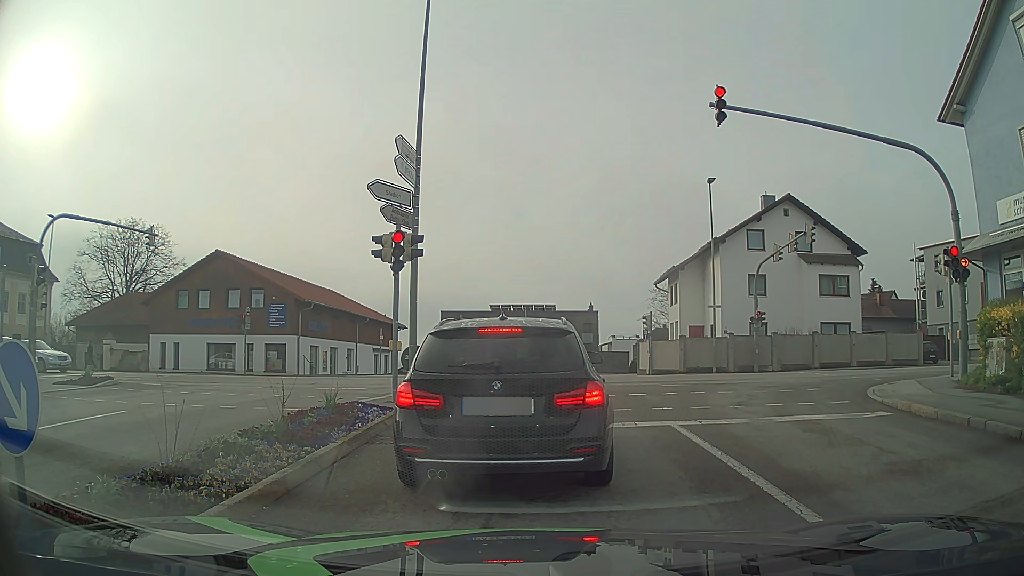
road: tertiary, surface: asphalt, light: Day
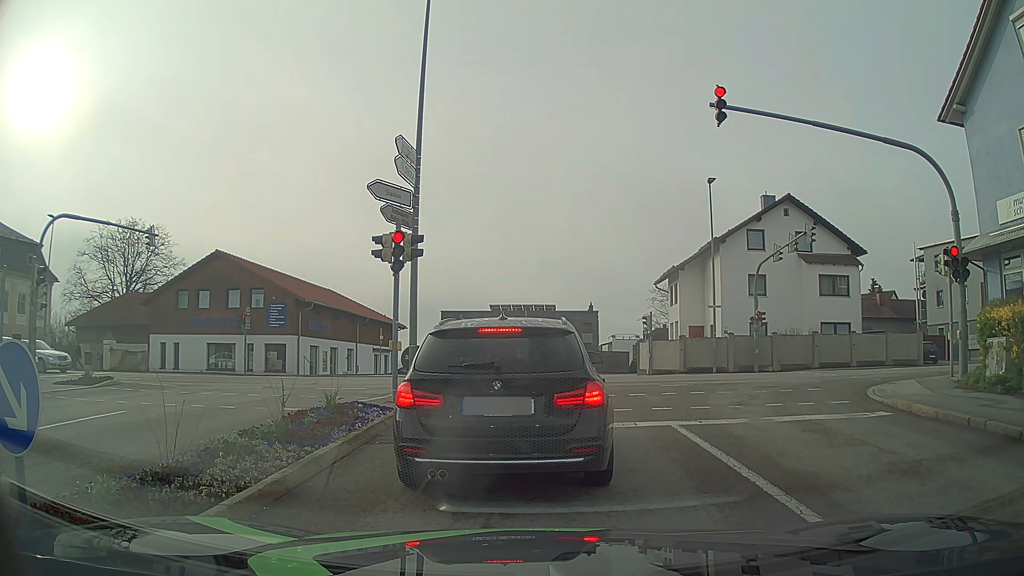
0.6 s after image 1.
(0.0, 0.0) m; 0°
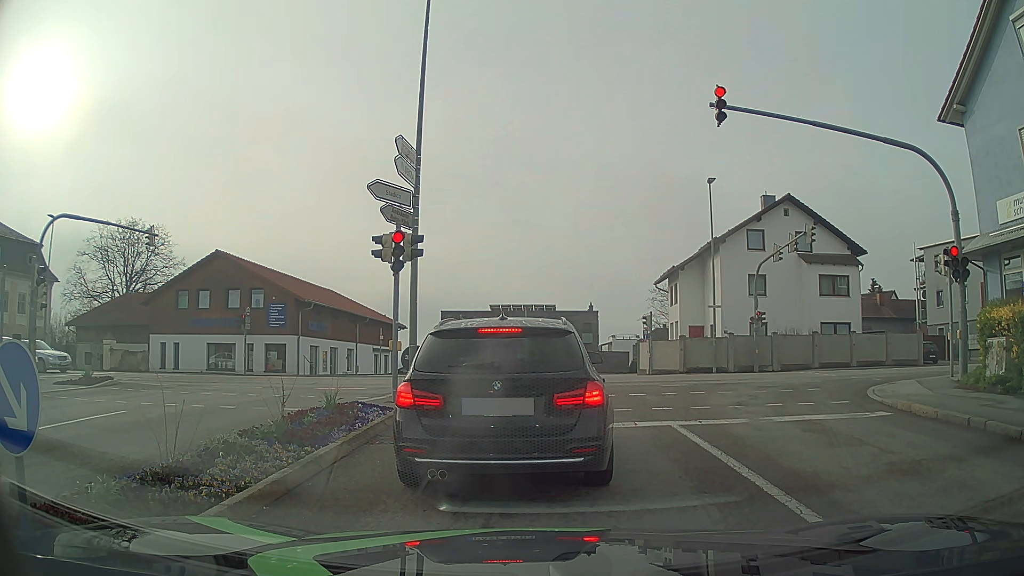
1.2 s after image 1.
(0.0, 0.0) m; 0°
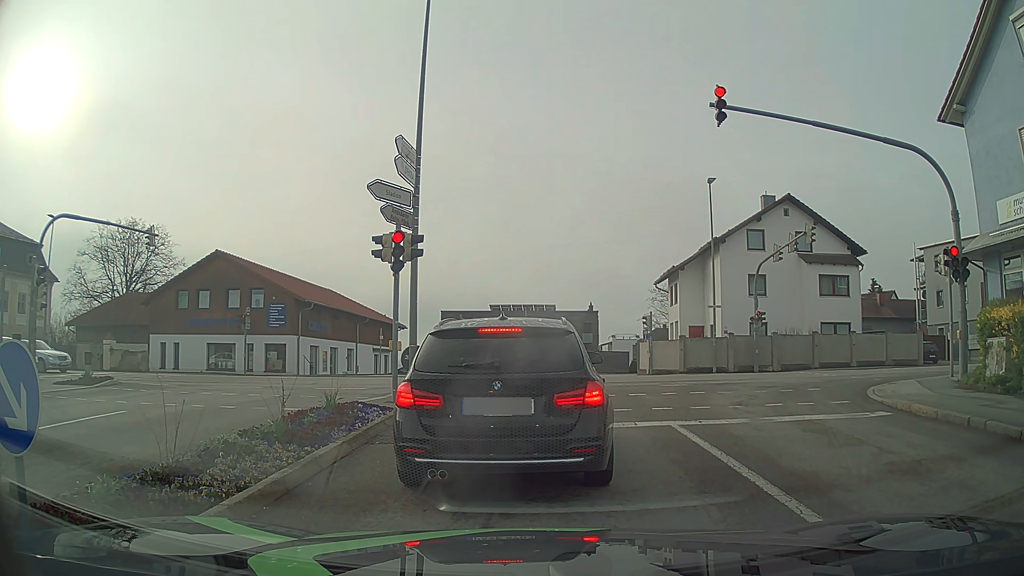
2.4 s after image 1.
(0.0, 0.0) m; 0°
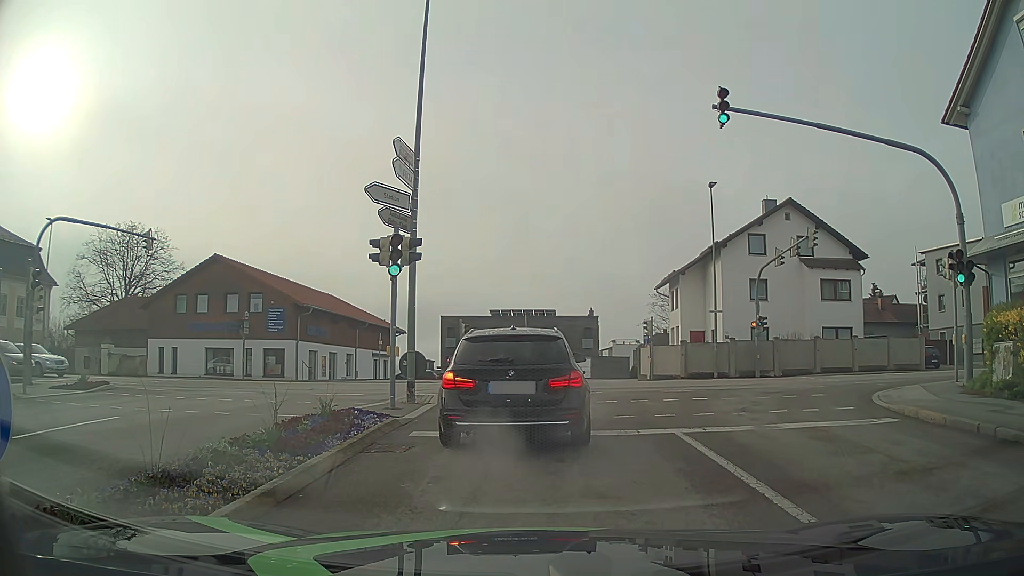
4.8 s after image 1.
(0.0, +0.3) m; 0°
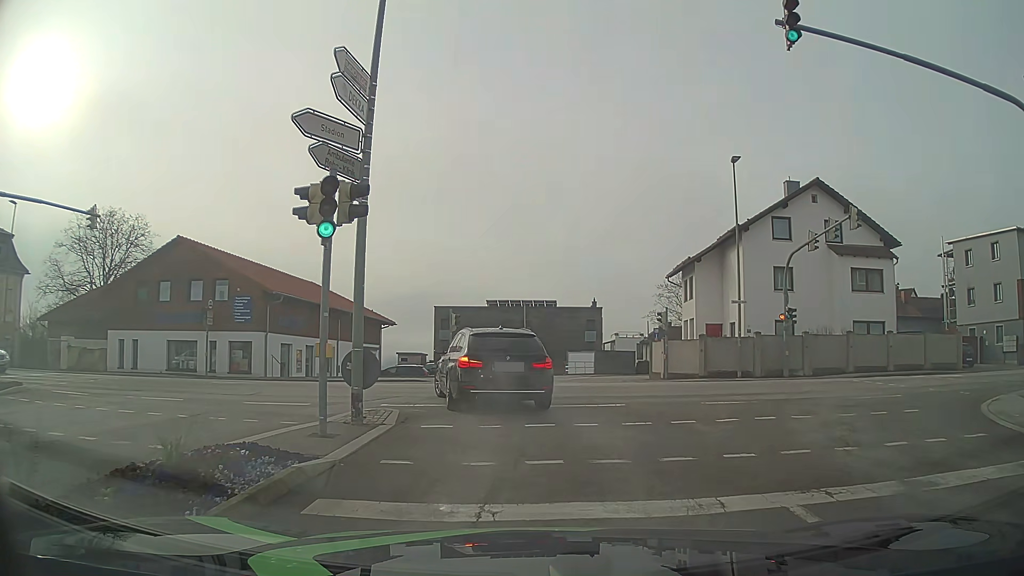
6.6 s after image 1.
(0.0, +4.7) m; +1°
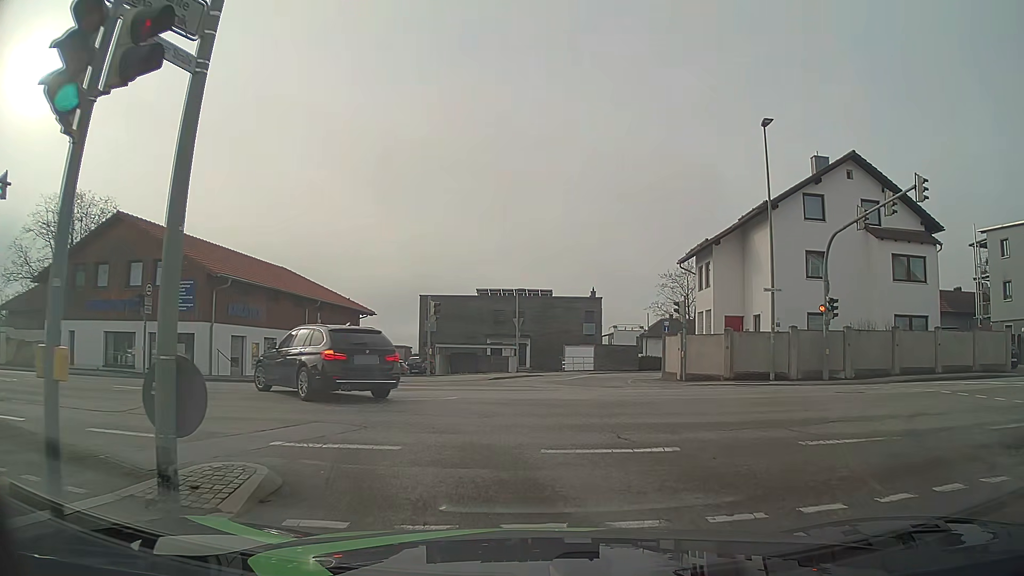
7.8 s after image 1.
(0.0, +5.4) m; +1°
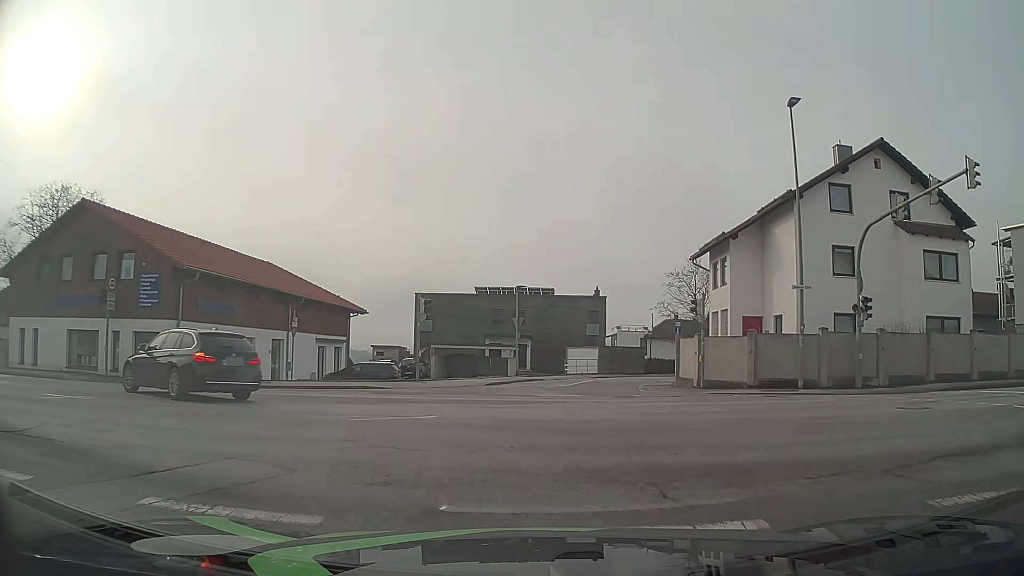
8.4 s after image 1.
(-0.1, +2.9) m; -1°
